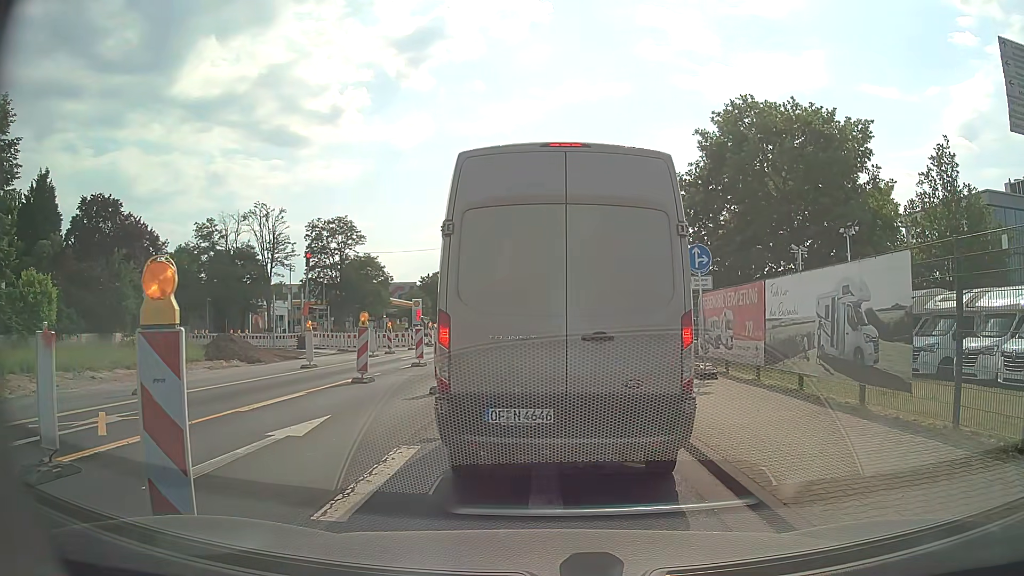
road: secondary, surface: asphalt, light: Day
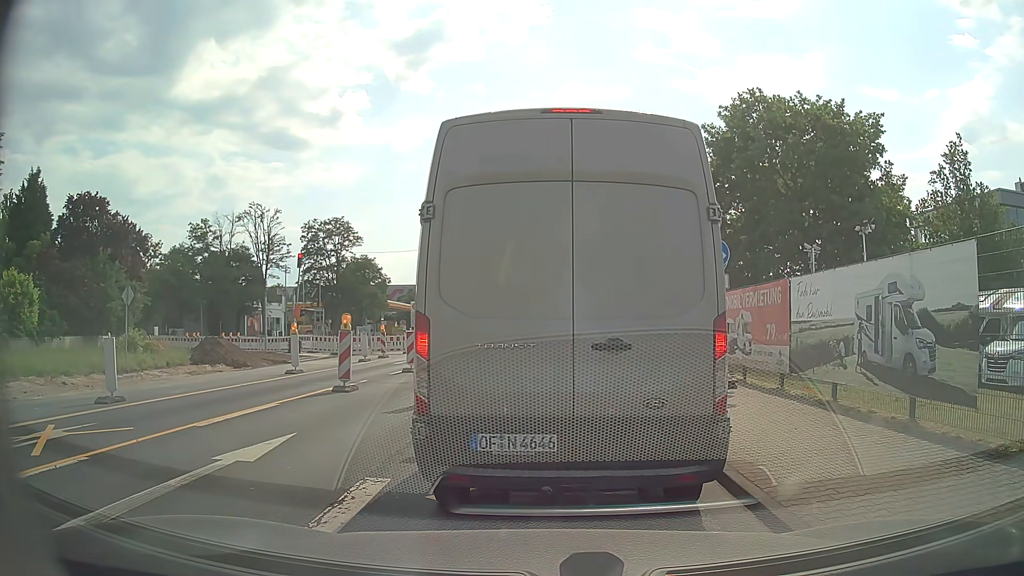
(0.0, +1.4) m; 0°
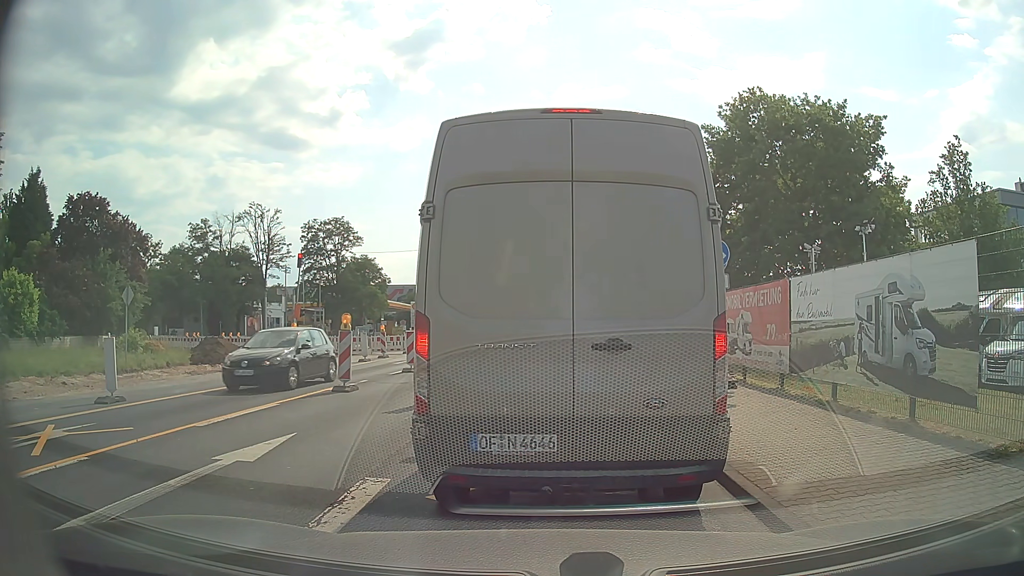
(0.0, +0.1) m; 0°
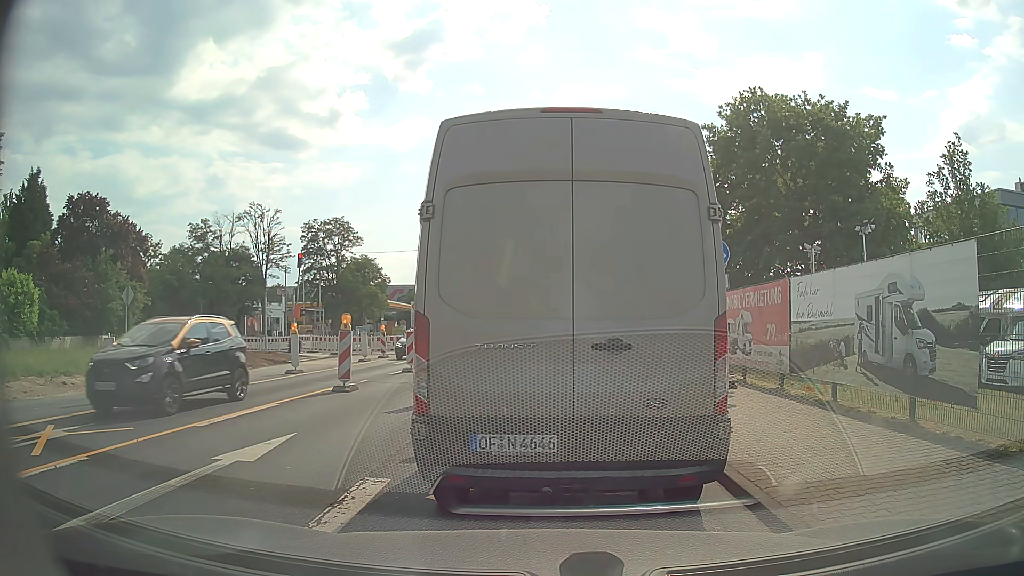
(0.0, 0.0) m; 0°
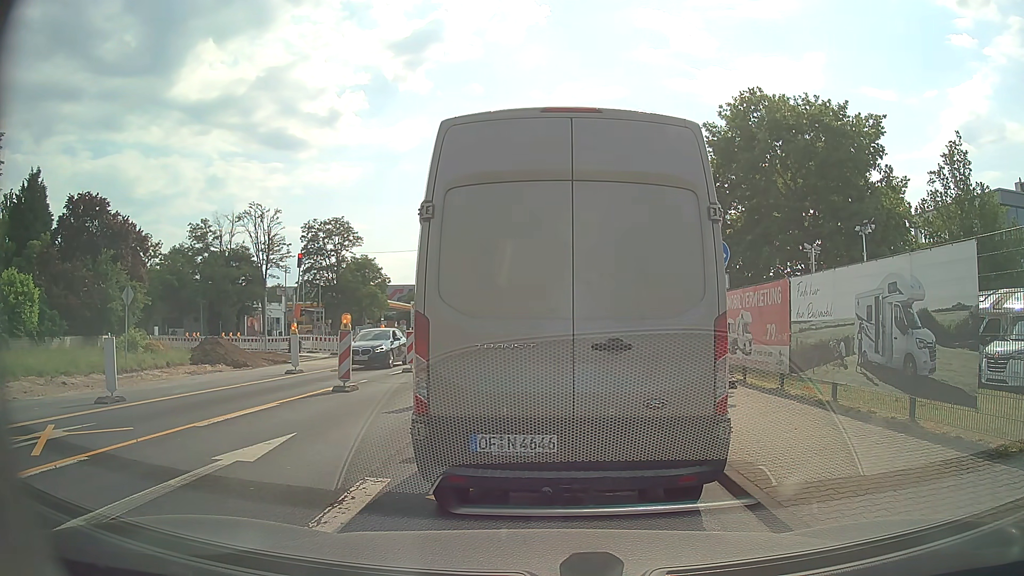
(0.0, 0.0) m; 0°
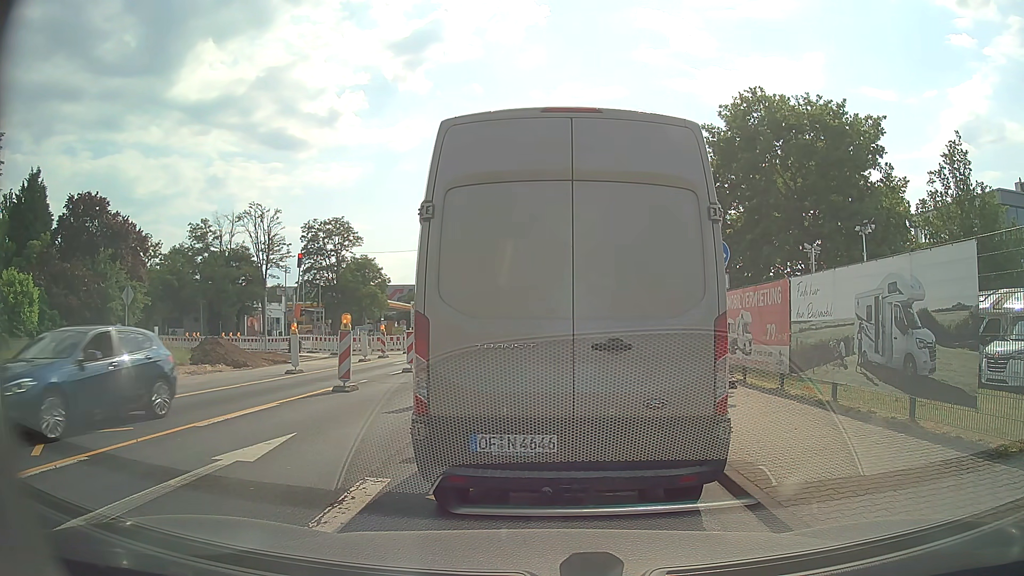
(0.0, 0.0) m; 0°
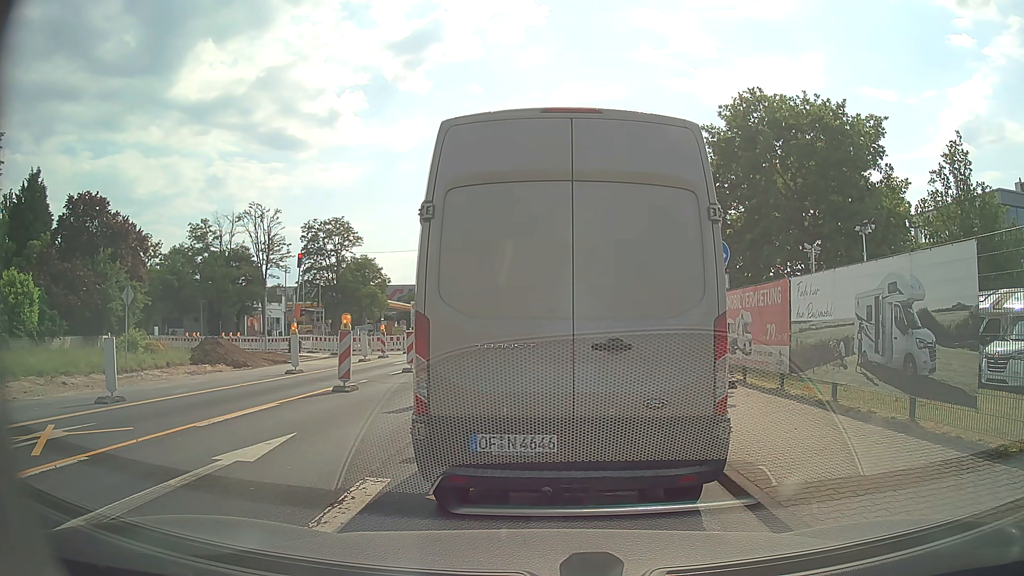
(0.0, 0.0) m; 0°
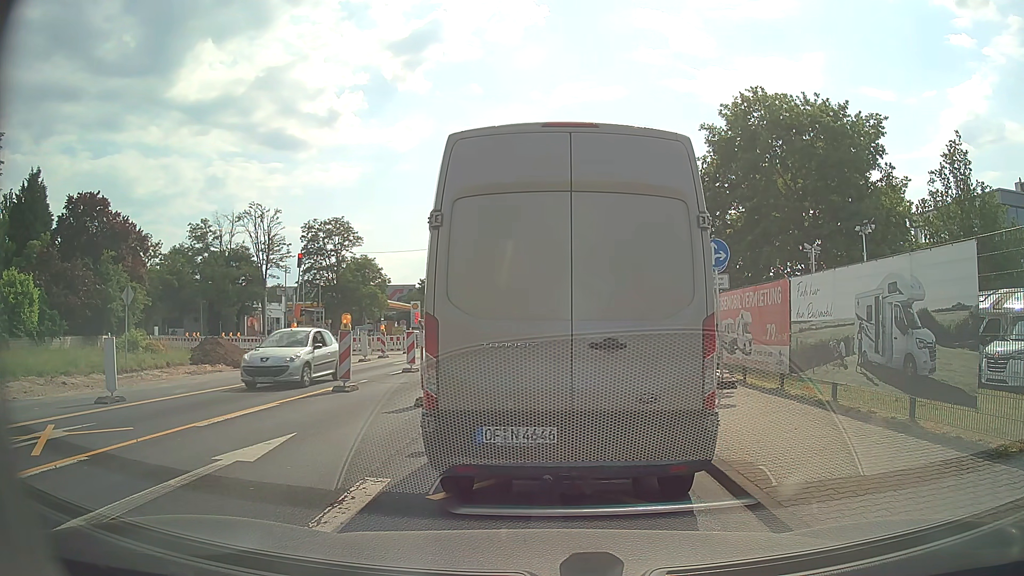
(0.0, 0.0) m; 0°
